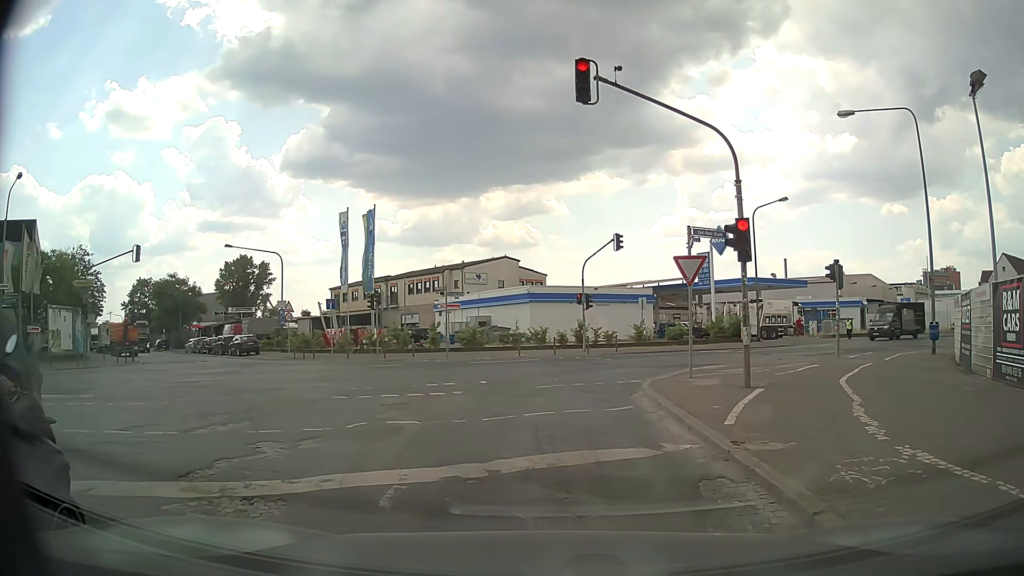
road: secondary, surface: asphalt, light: Day
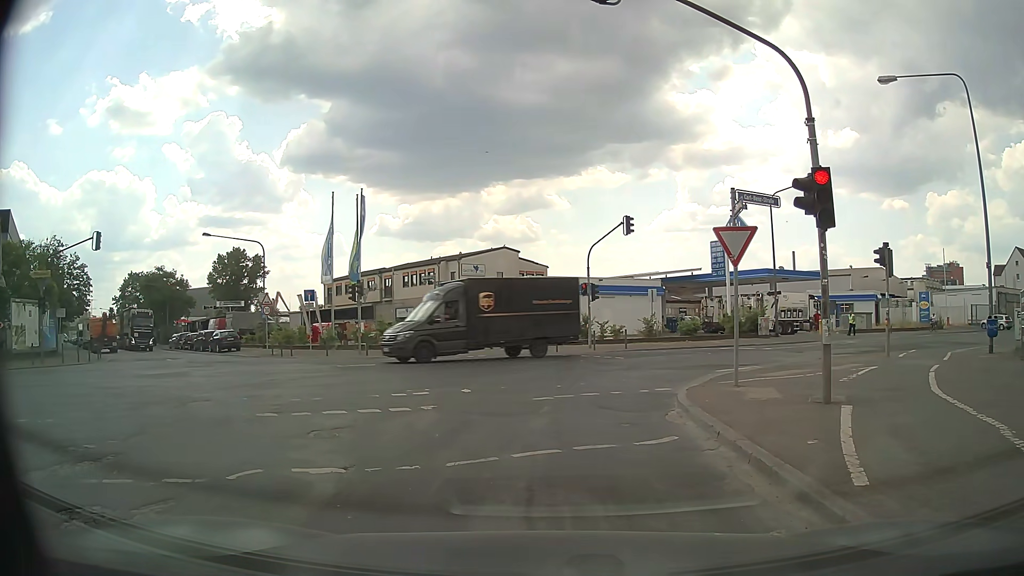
(0.0, +3.5) m; -1°
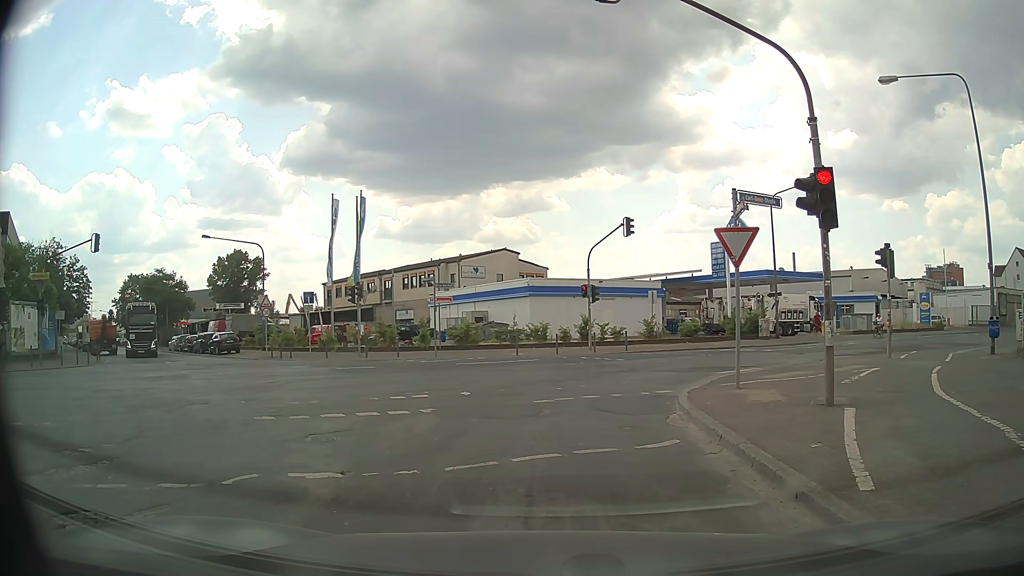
(0.0, +0.2) m; 0°
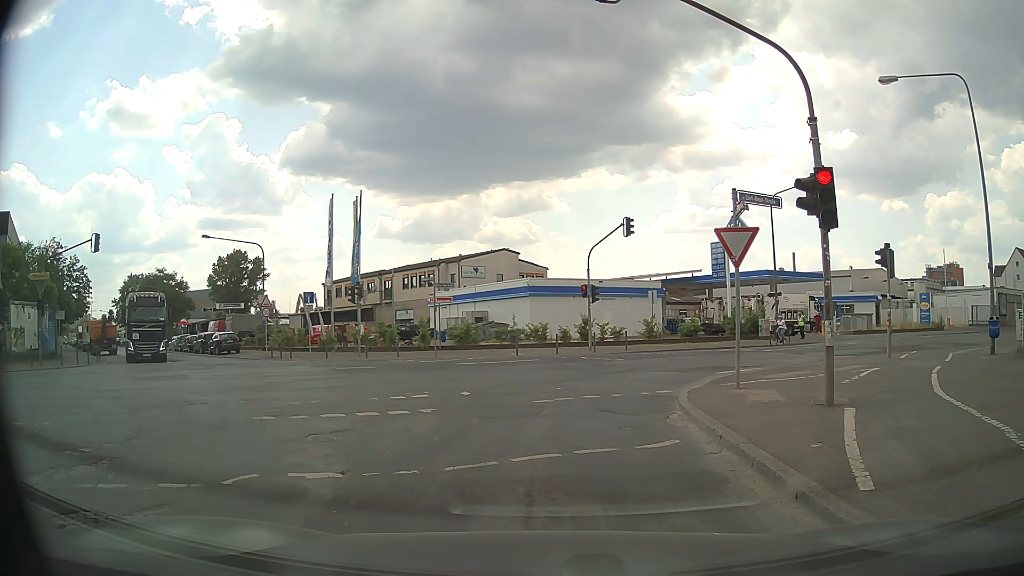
(0.0, 0.0) m; 0°
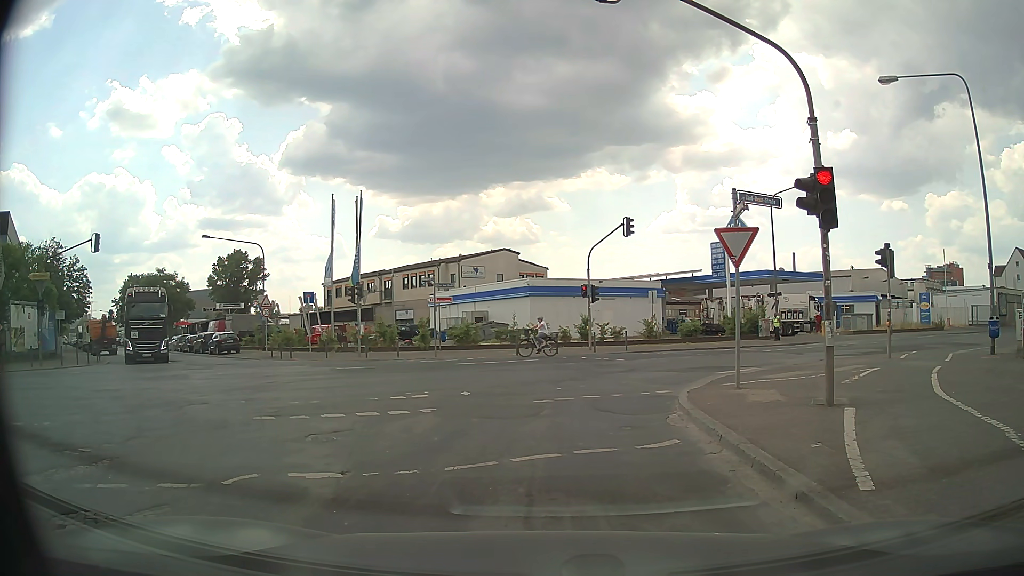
(0.0, 0.0) m; 0°
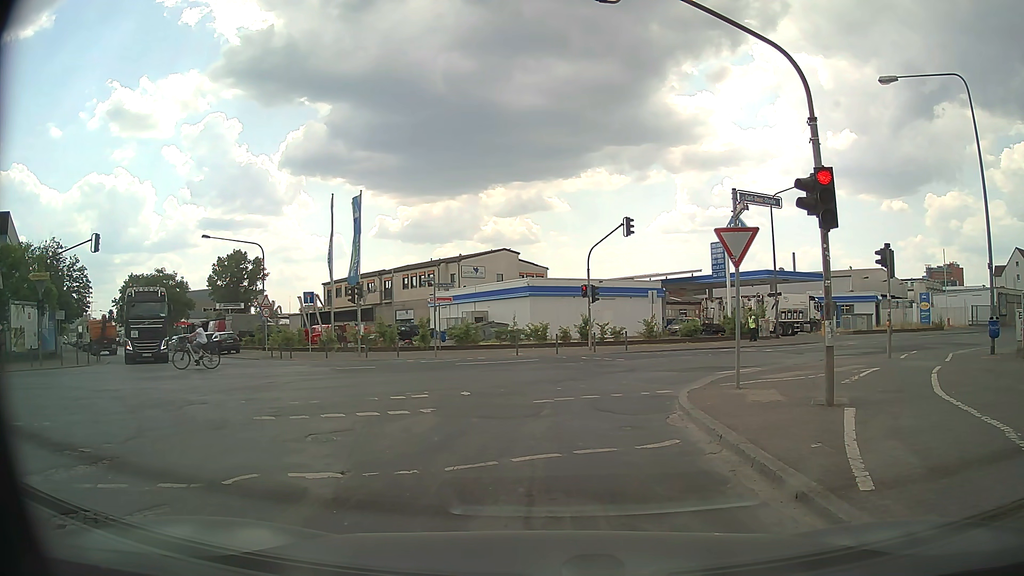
(0.0, 0.0) m; 0°
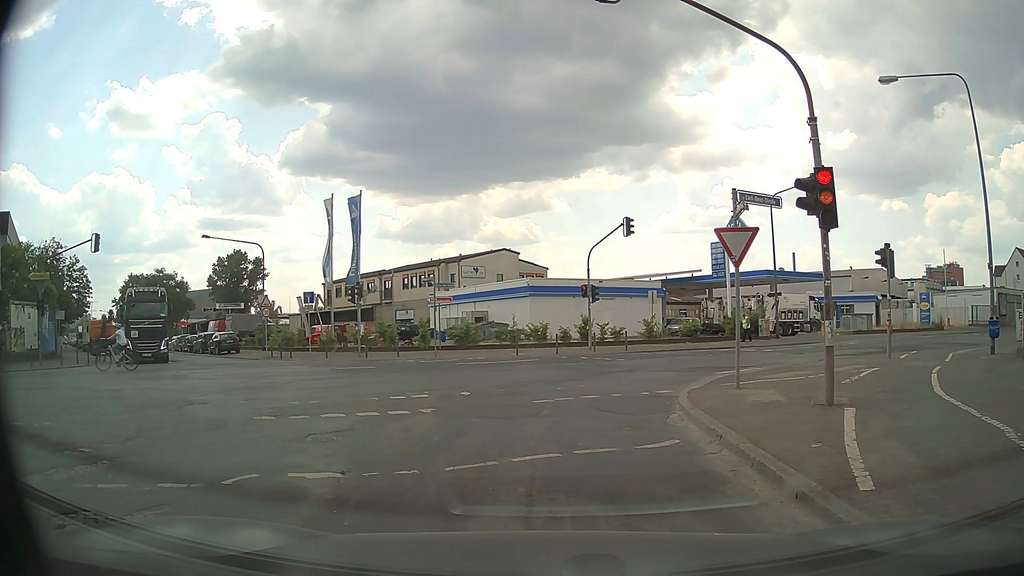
(0.0, 0.0) m; 0°
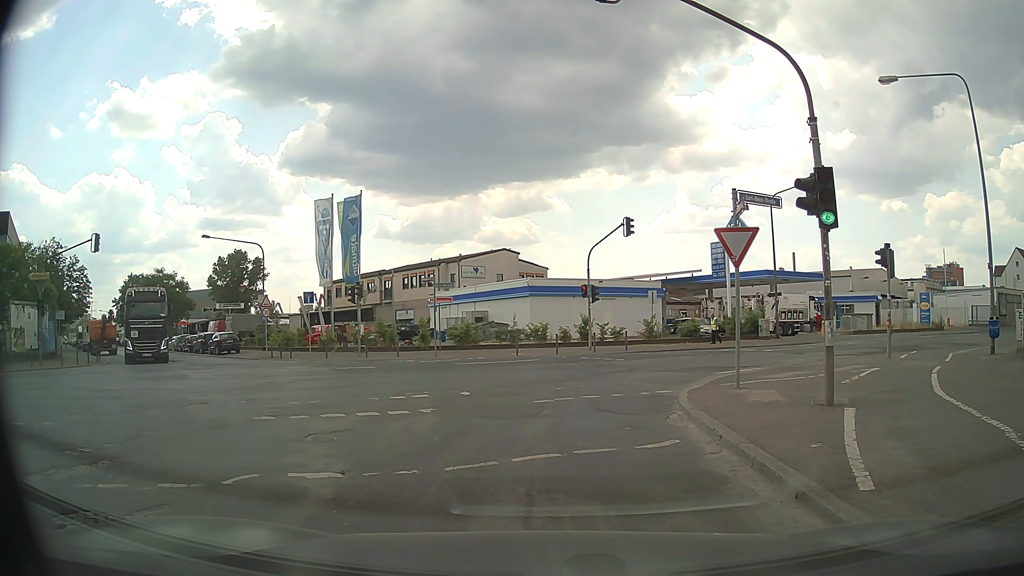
(0.0, 0.0) m; 0°
